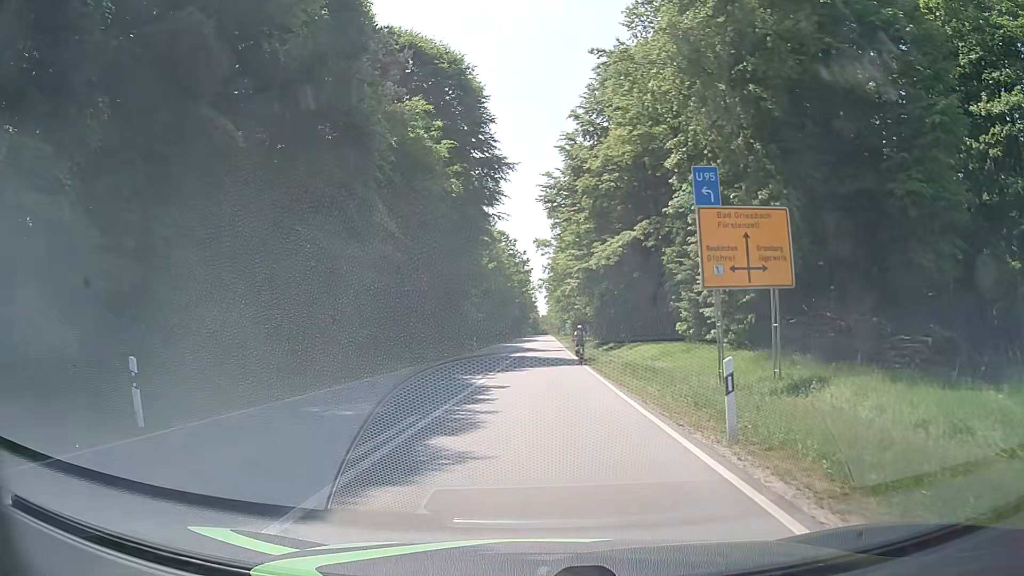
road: secondary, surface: asphalt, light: Day
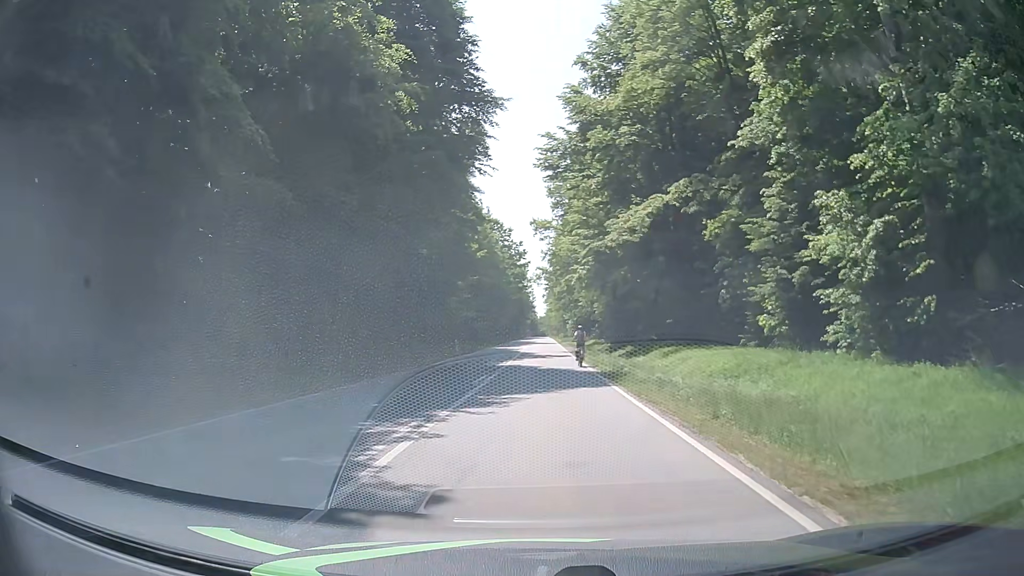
(0.0, +12.1) m; 0°
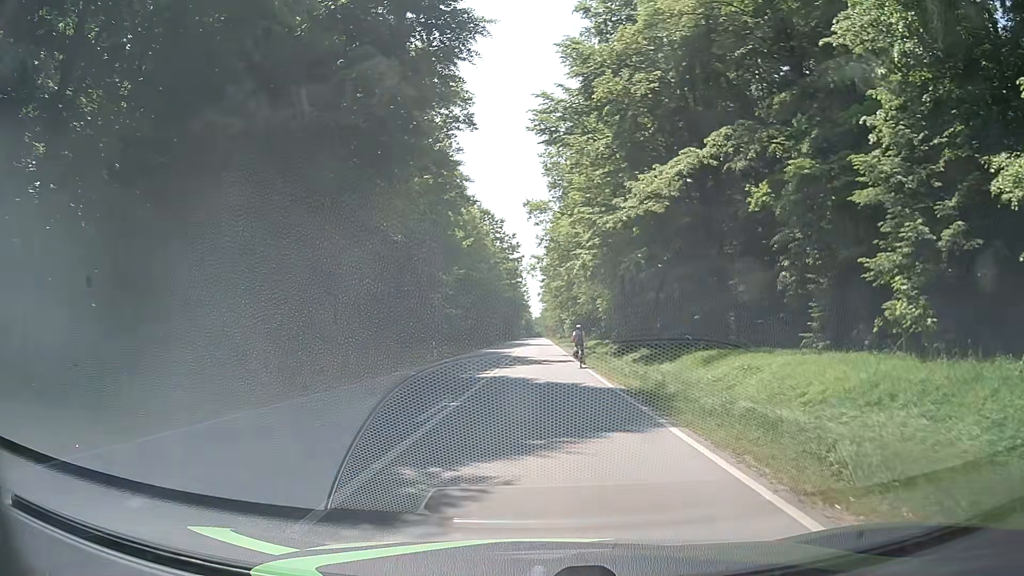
(0.0, +8.3) m; -1°
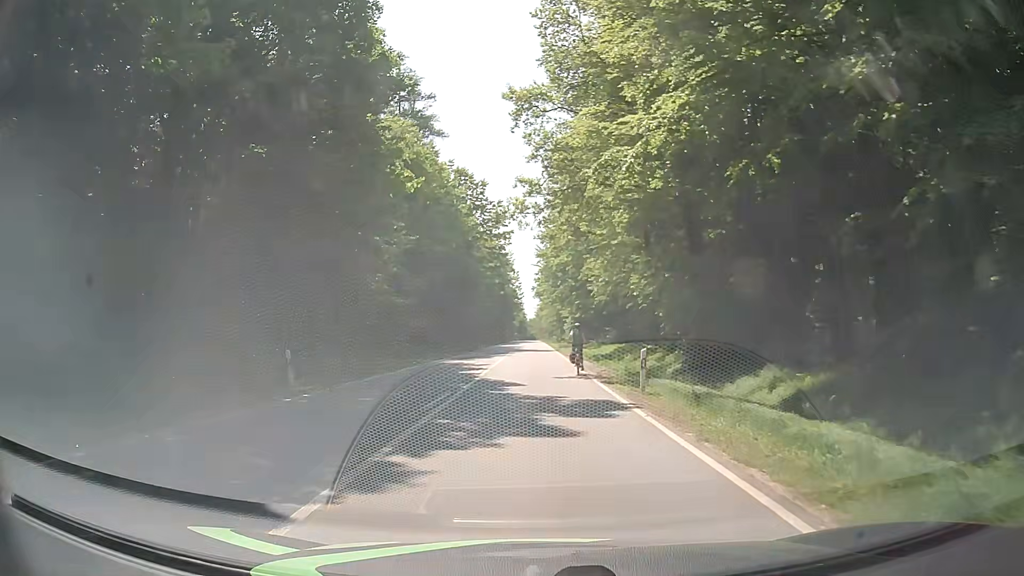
(+0.3, +22.5) m; -1°
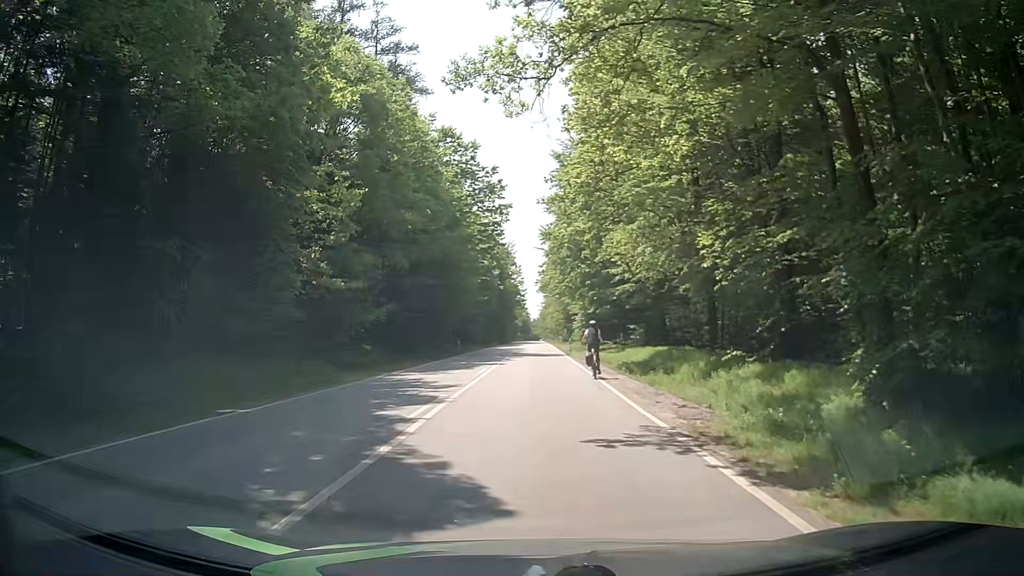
(+0.3, +13.2) m; -1°
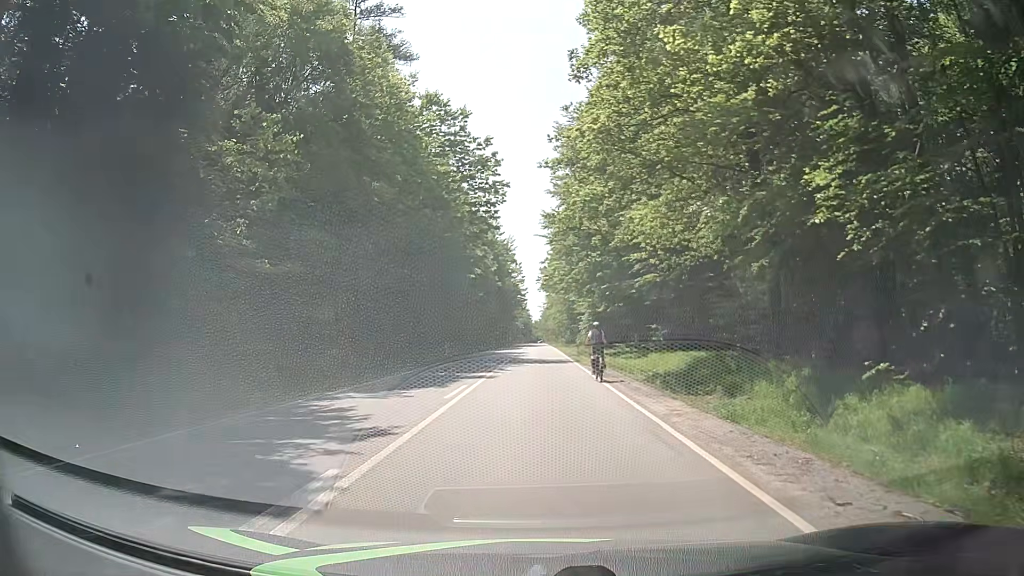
(+0.3, +8.2) m; +1°
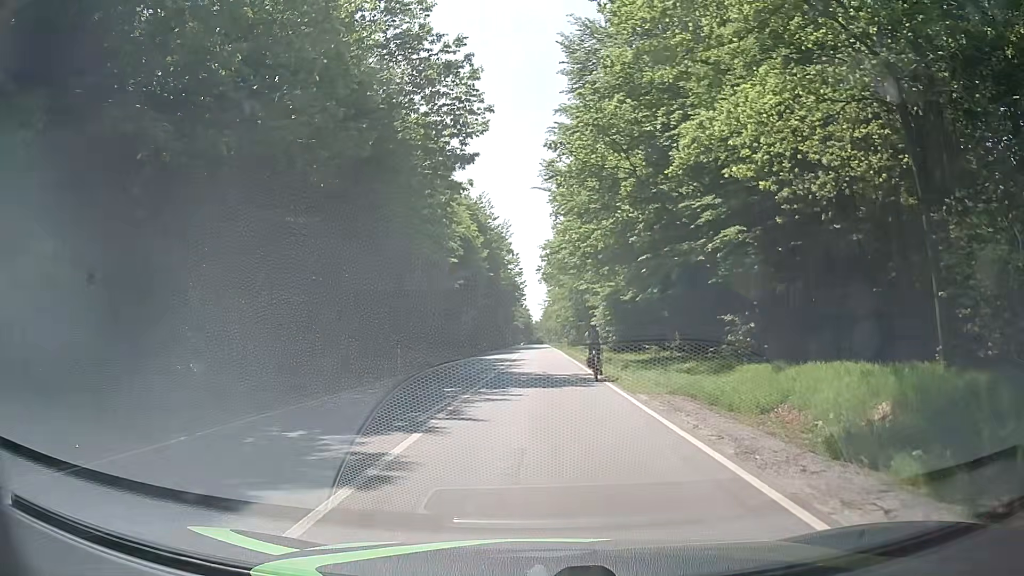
(0.0, +15.6) m; 0°
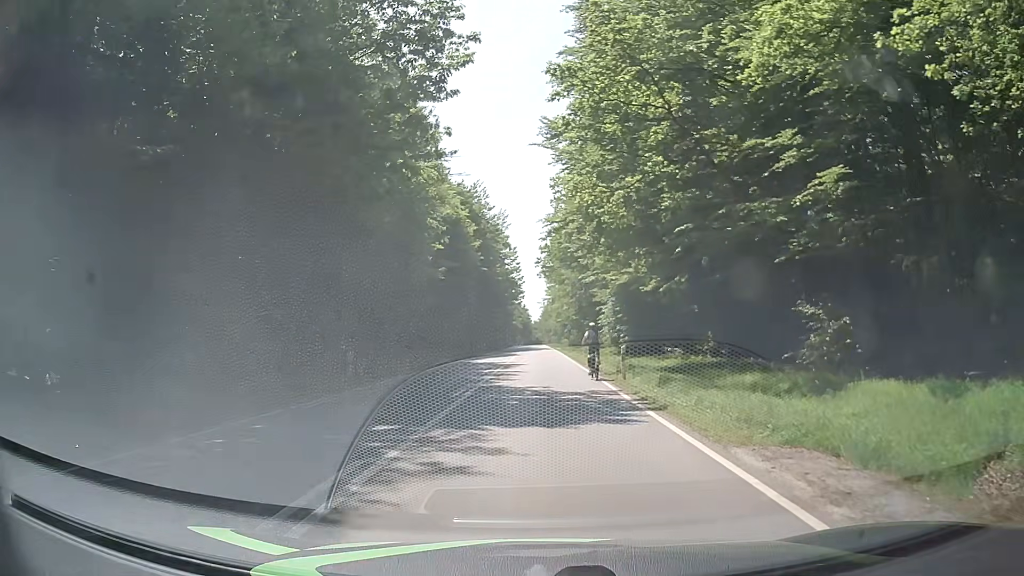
(0.0, +7.7) m; +1°
